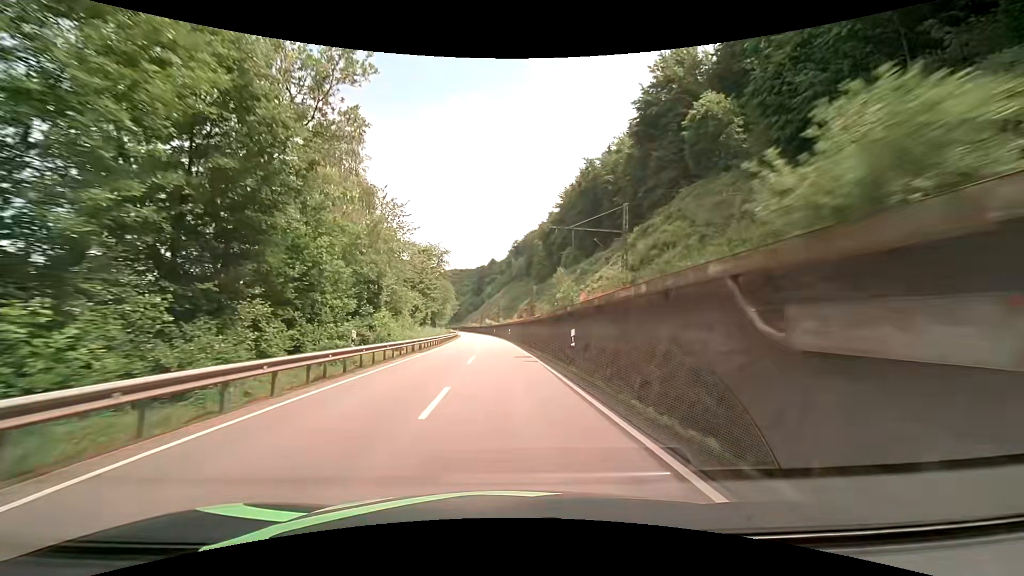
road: primary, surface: asphalt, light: Day
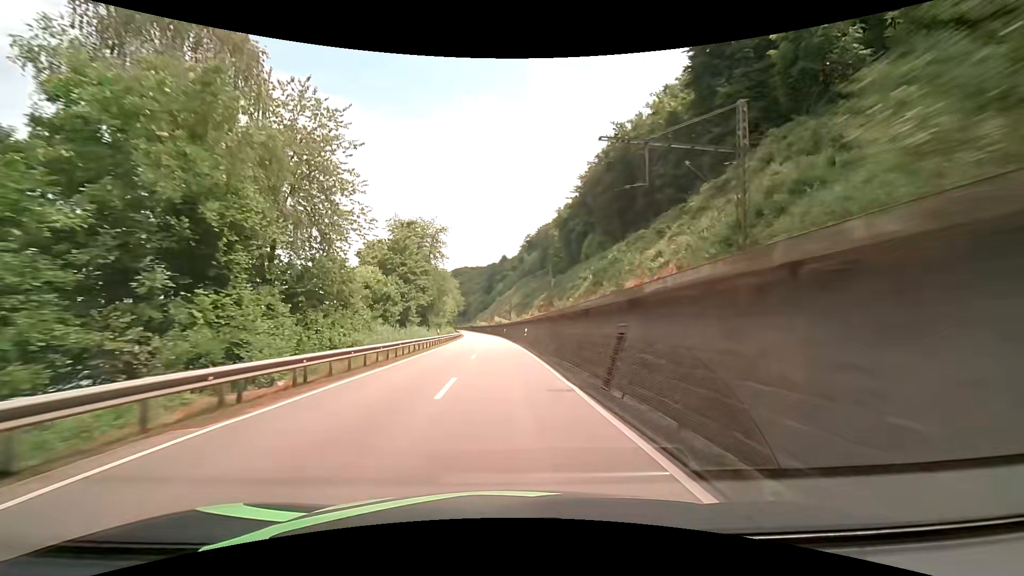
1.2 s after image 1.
(-0.3, +21.9) m; -2°
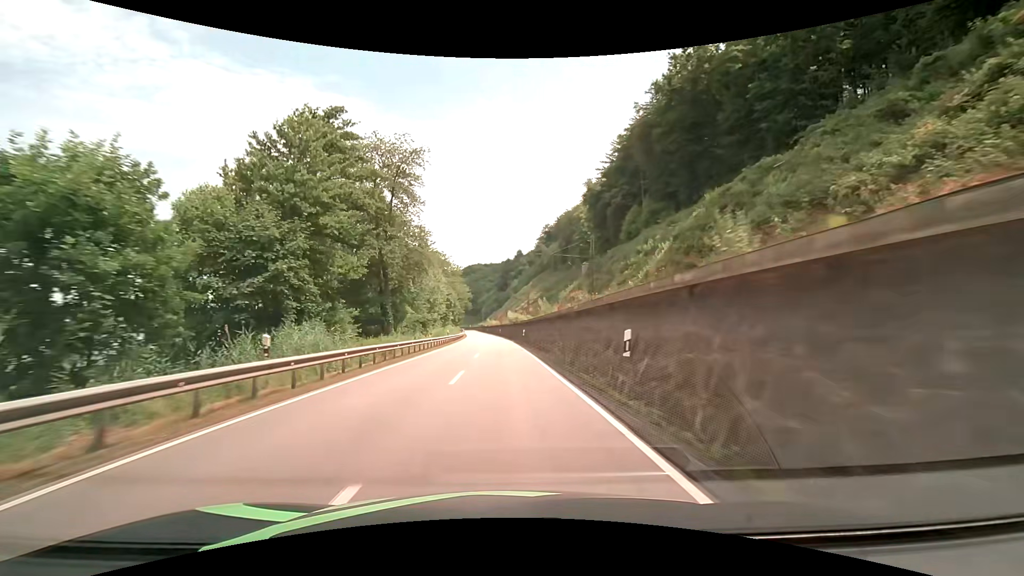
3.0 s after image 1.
(-0.4, +33.0) m; -2°
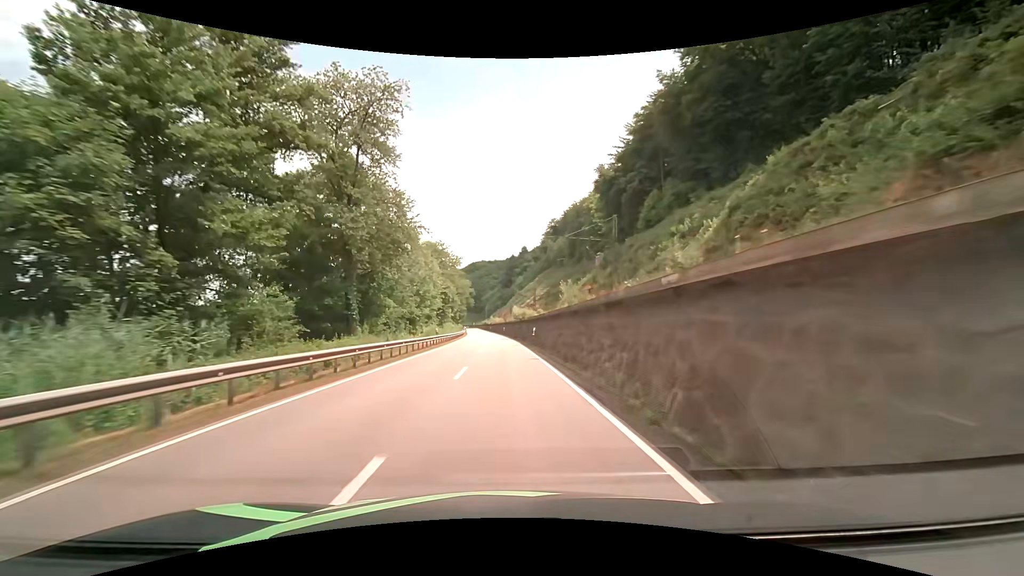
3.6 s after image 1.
(-0.1, +11.1) m; -1°
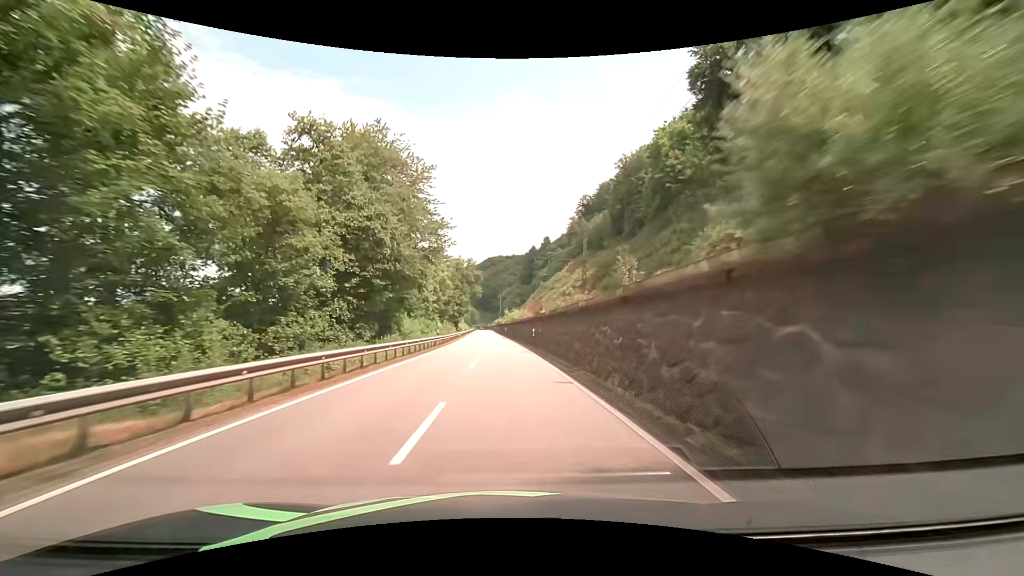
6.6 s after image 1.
(-1.2, +56.0) m; -2°
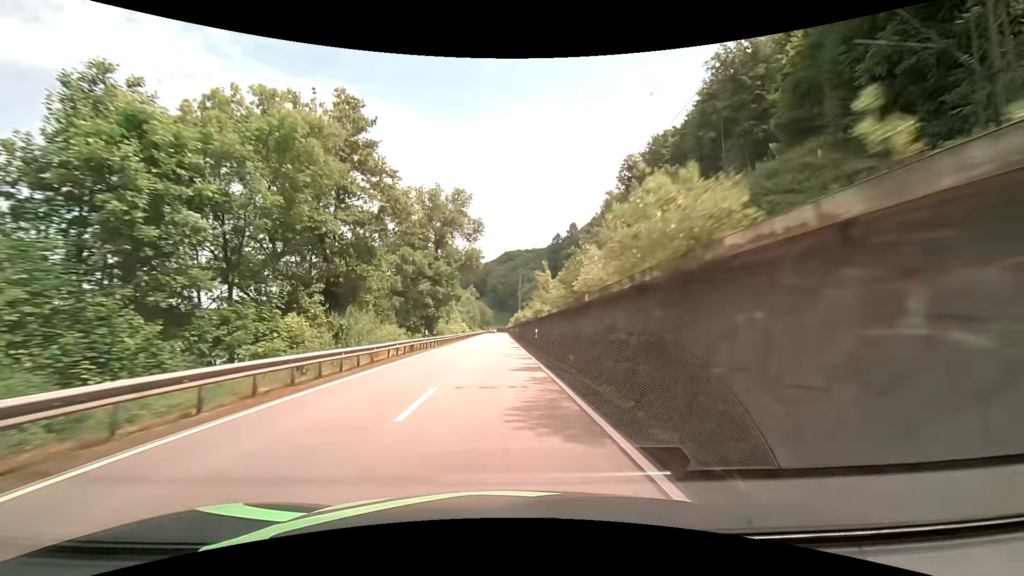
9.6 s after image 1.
(-0.9, +57.3) m; -2°
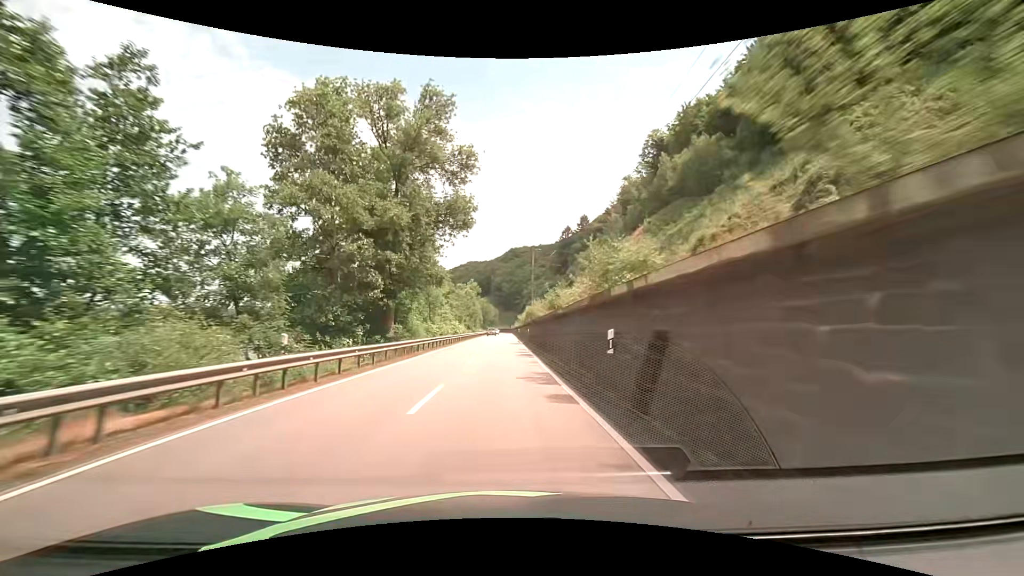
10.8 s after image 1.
(-0.3, +23.4) m; -1°
(0, +10) (0, +20) (0, +30) (0, +40) (0, +50) (0, +60) (0, +70) (0, +80) (0, +90) (0, +100) m
